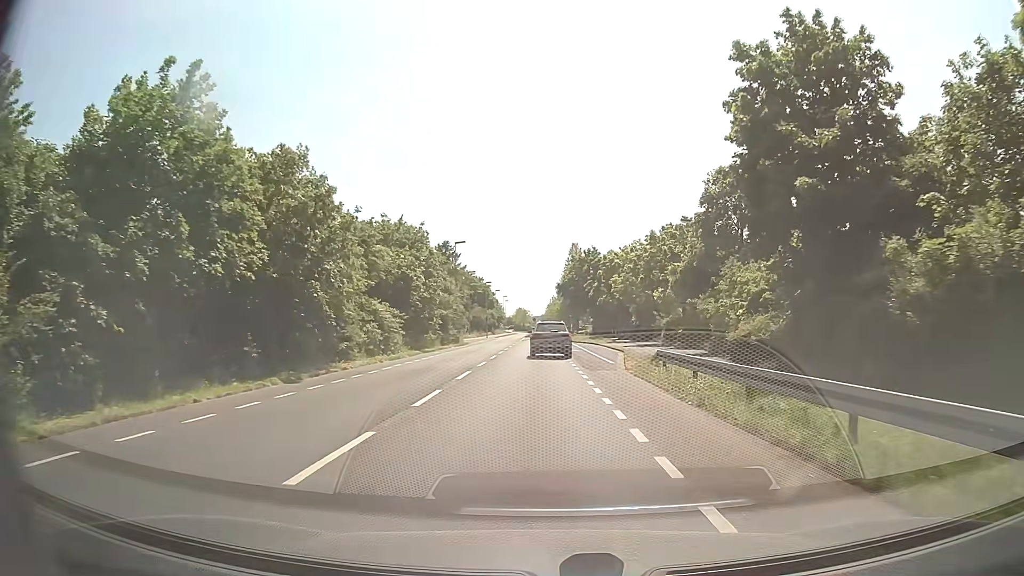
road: secondary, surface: asphalt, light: Day
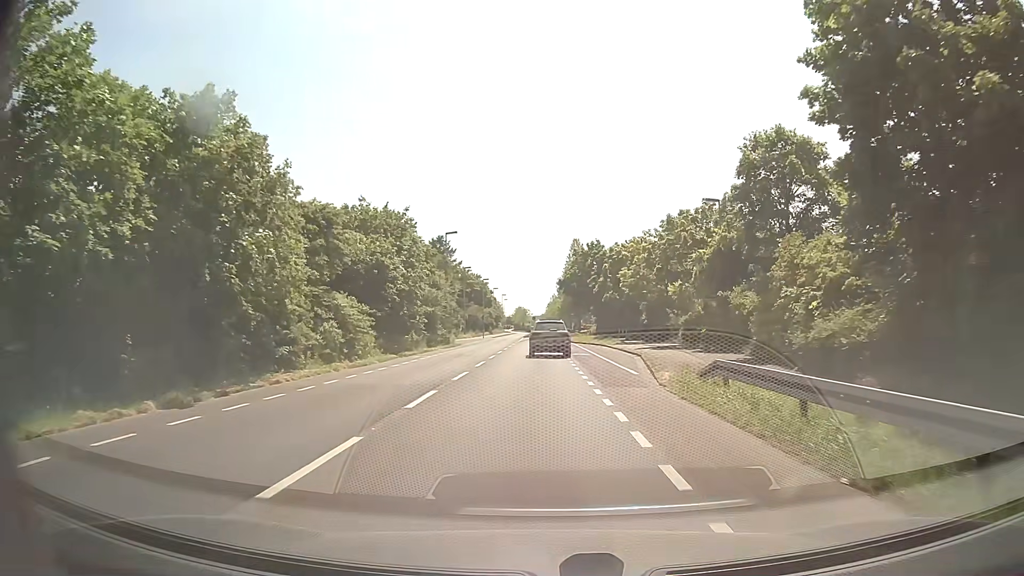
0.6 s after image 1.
(0.0, +6.6) m; -1°
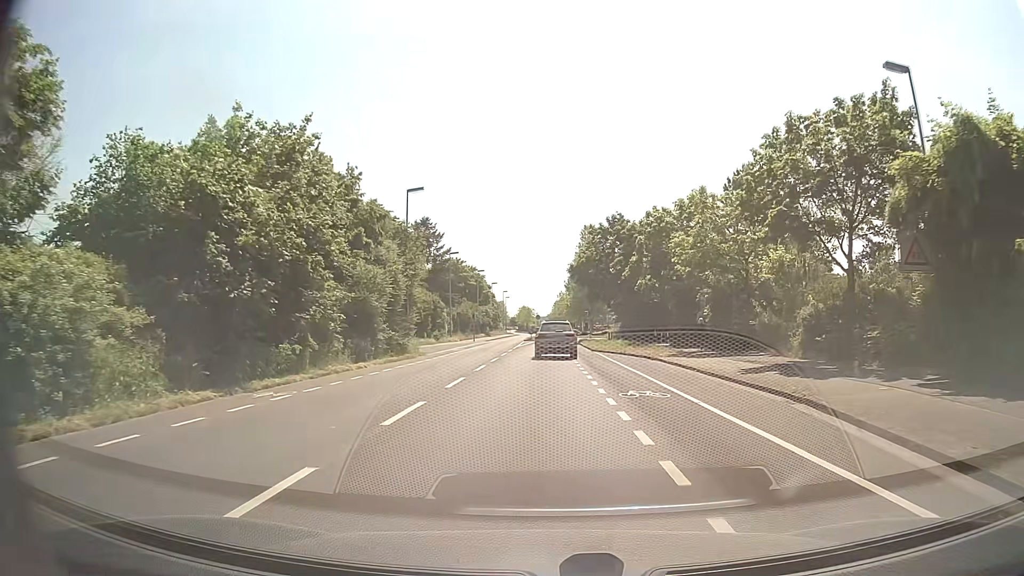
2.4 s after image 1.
(+0.1, +20.1) m; 0°
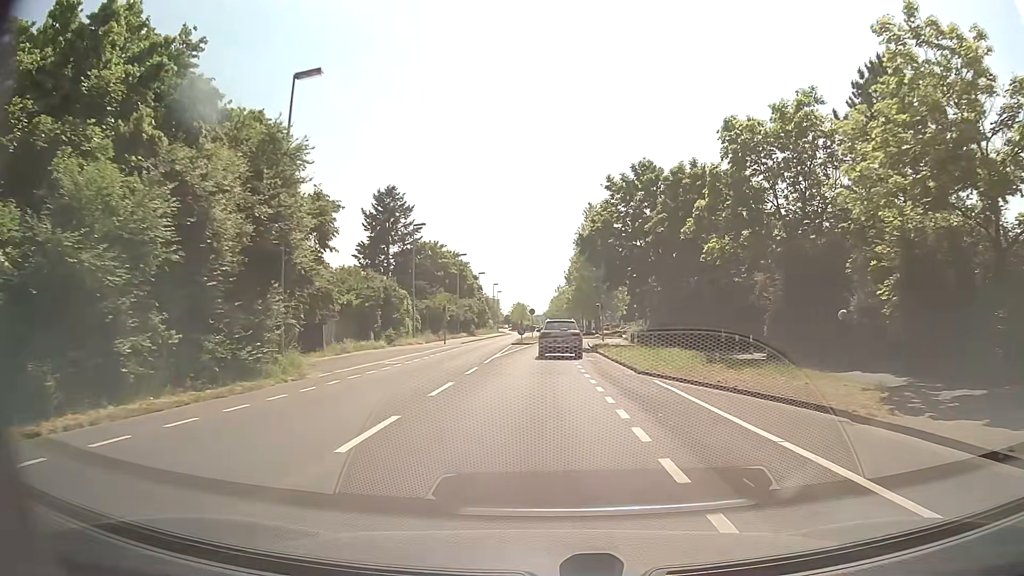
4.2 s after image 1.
(0.0, +20.2) m; 0°
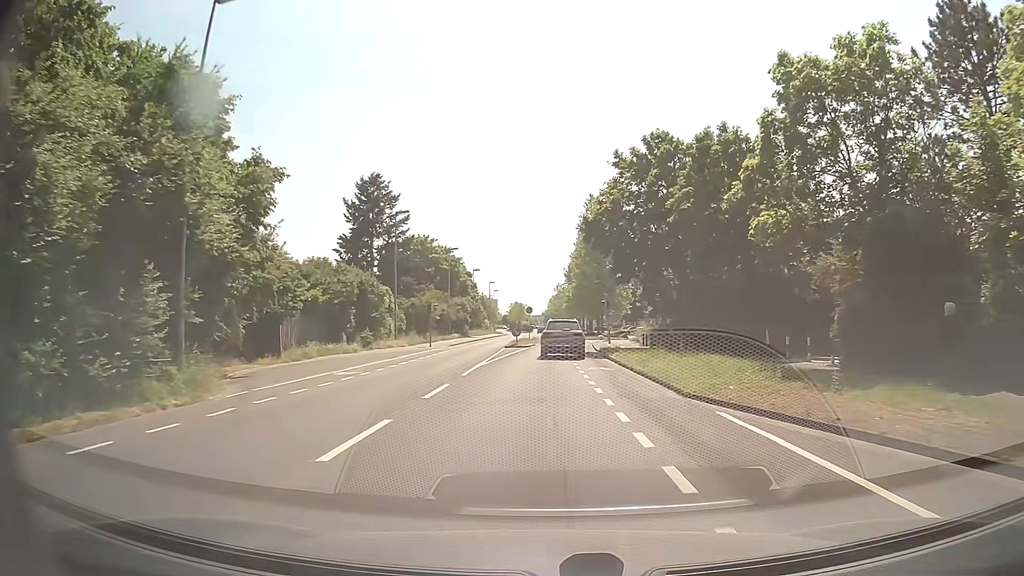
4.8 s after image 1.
(0.0, +6.5) m; 0°
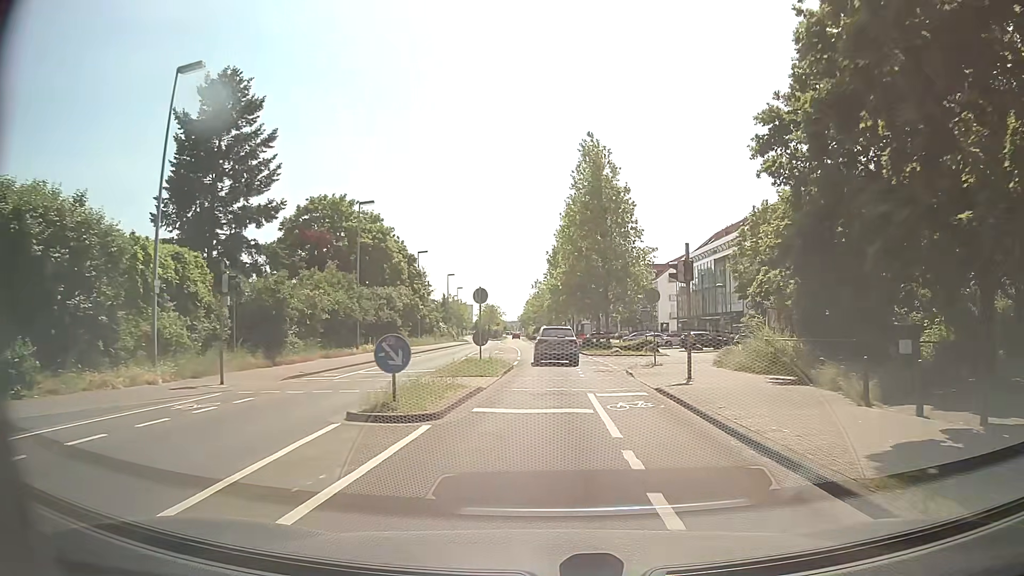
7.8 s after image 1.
(+0.3, +31.3) m; +2°
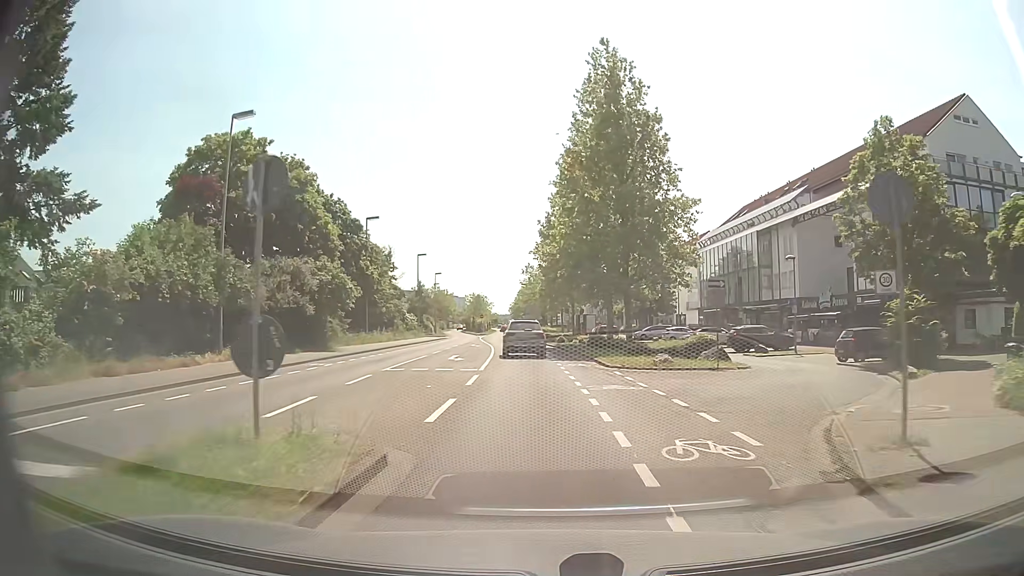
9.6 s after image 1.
(+0.5, +19.2) m; +1°
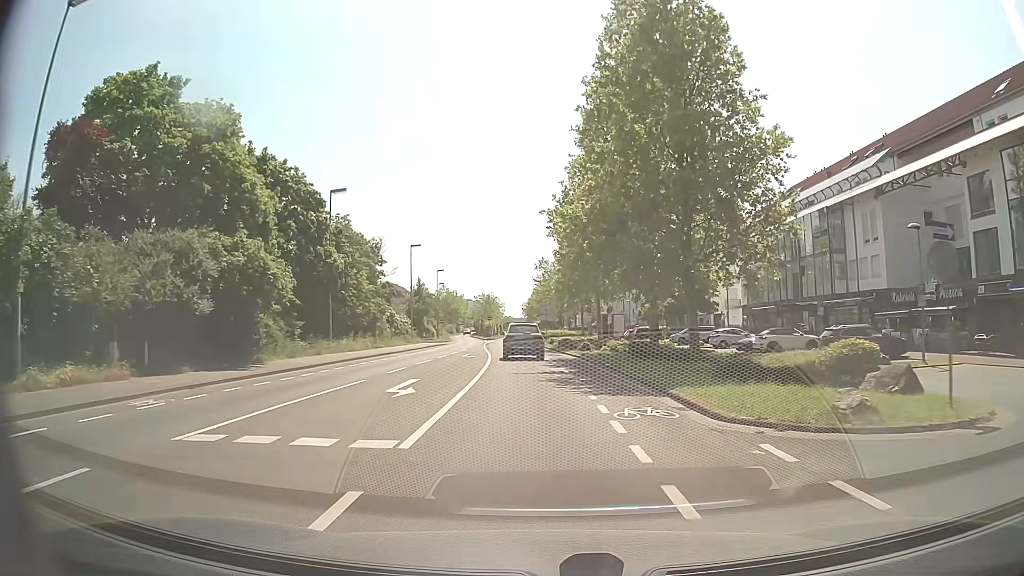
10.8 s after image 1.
(-0.1, +13.2) m; -1°
(0, +10) (0, +20) (-1, +30) (-2, +40) (-2, +50) (-3, +60) (-3, +70) (-4, +80) (-4, +90) (-4, +100) m
